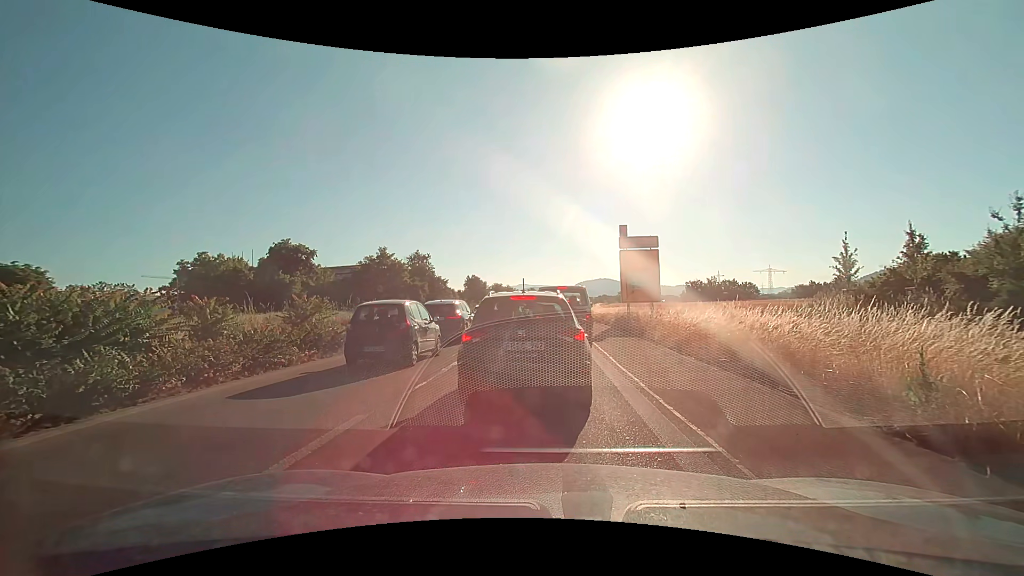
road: trunk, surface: asphalt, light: Day
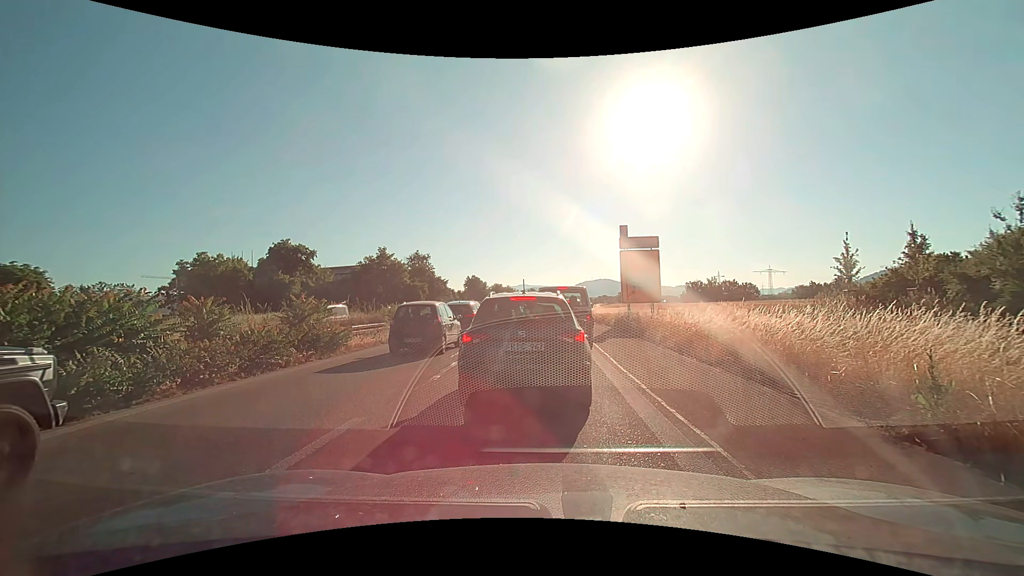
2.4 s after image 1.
(0.0, +0.2) m; 0°
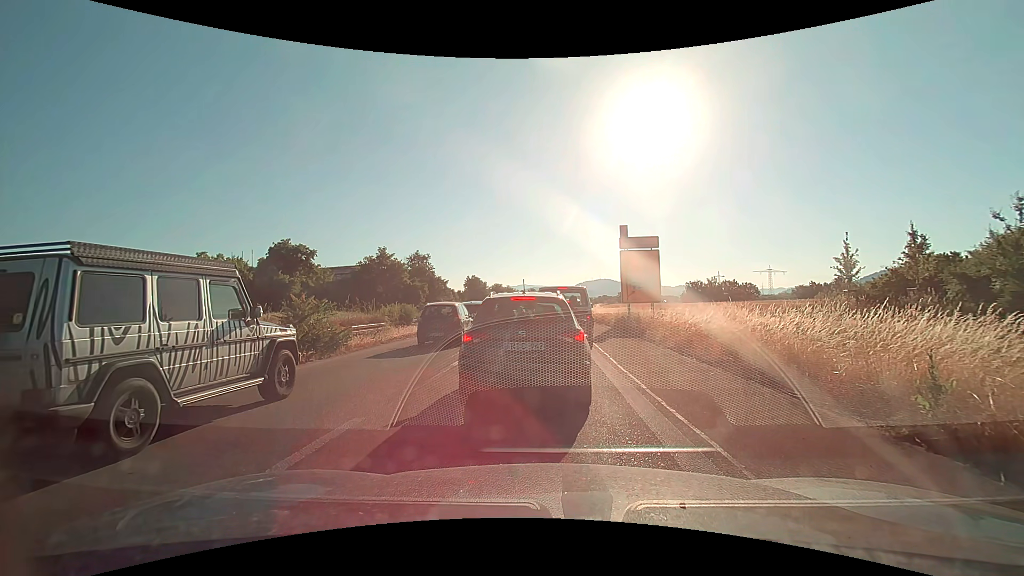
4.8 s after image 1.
(0.0, 0.0) m; 0°
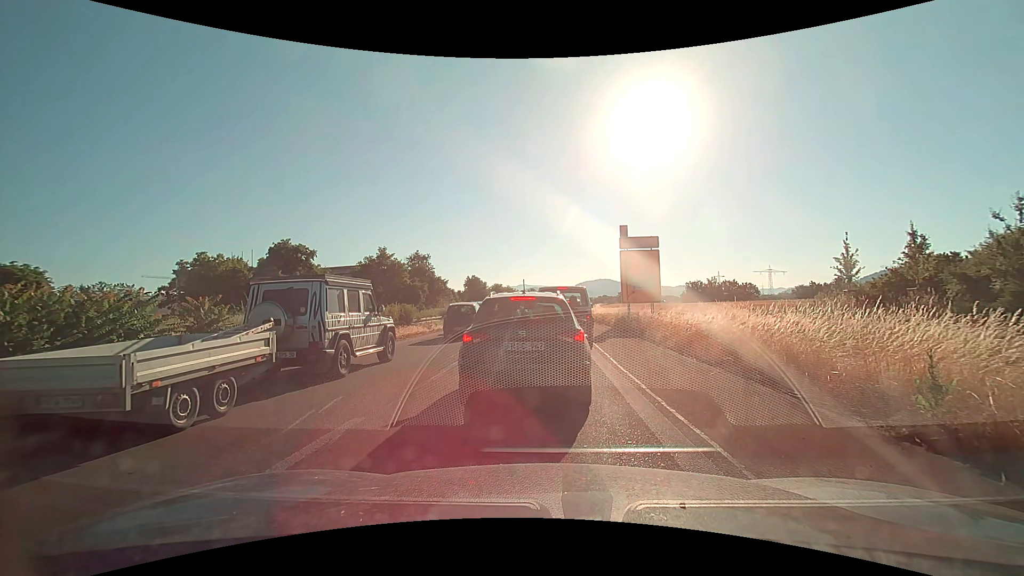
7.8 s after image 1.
(0.0, 0.0) m; 0°
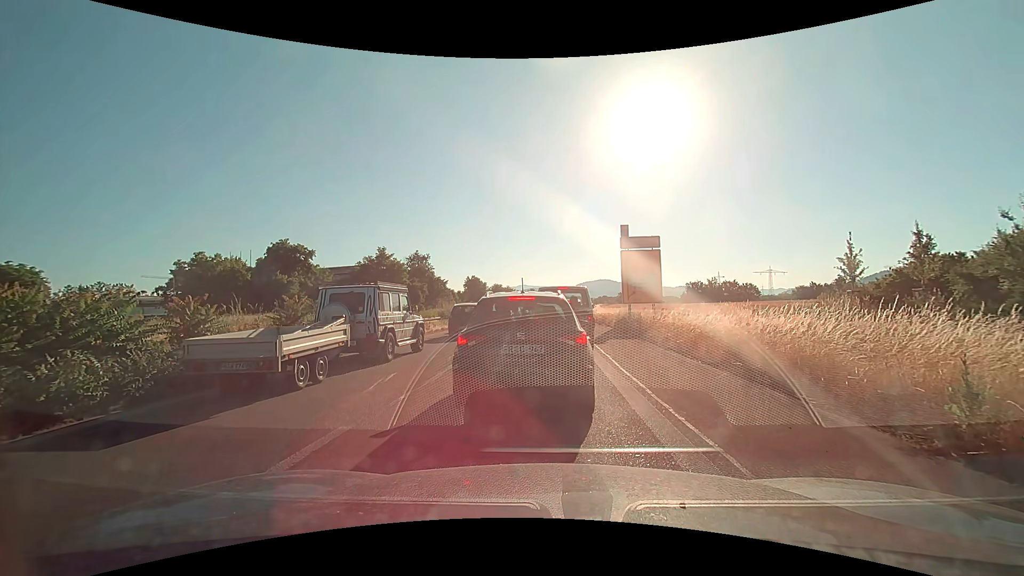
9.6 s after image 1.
(0.0, +0.4) m; 0°
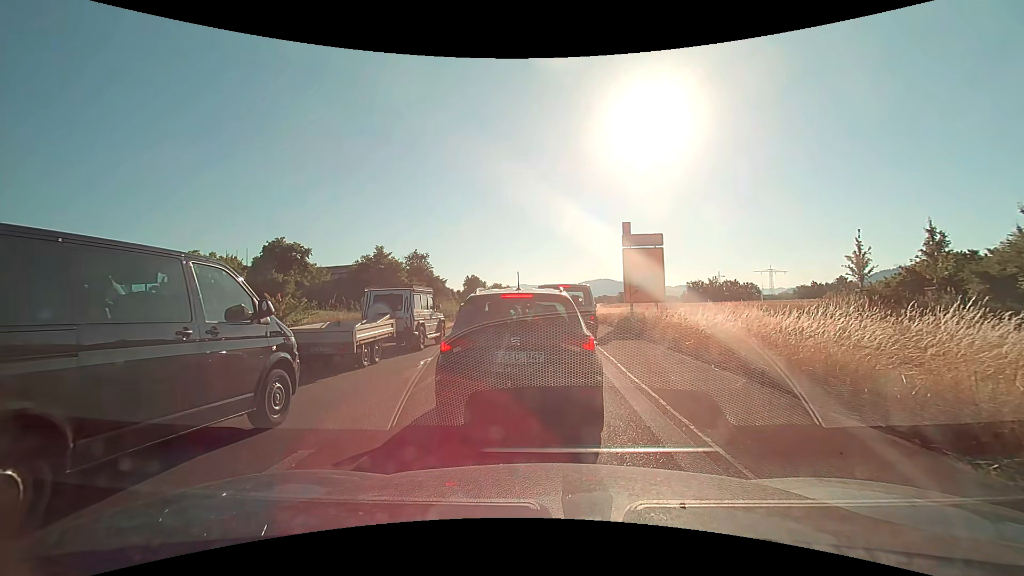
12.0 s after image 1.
(0.0, +0.9) m; 0°
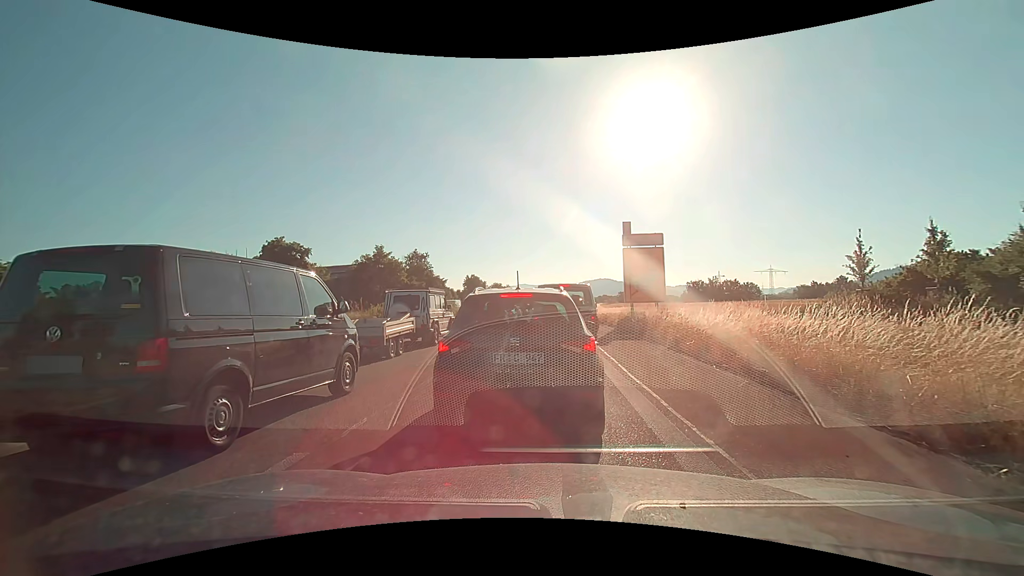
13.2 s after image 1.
(0.0, +0.1) m; 0°
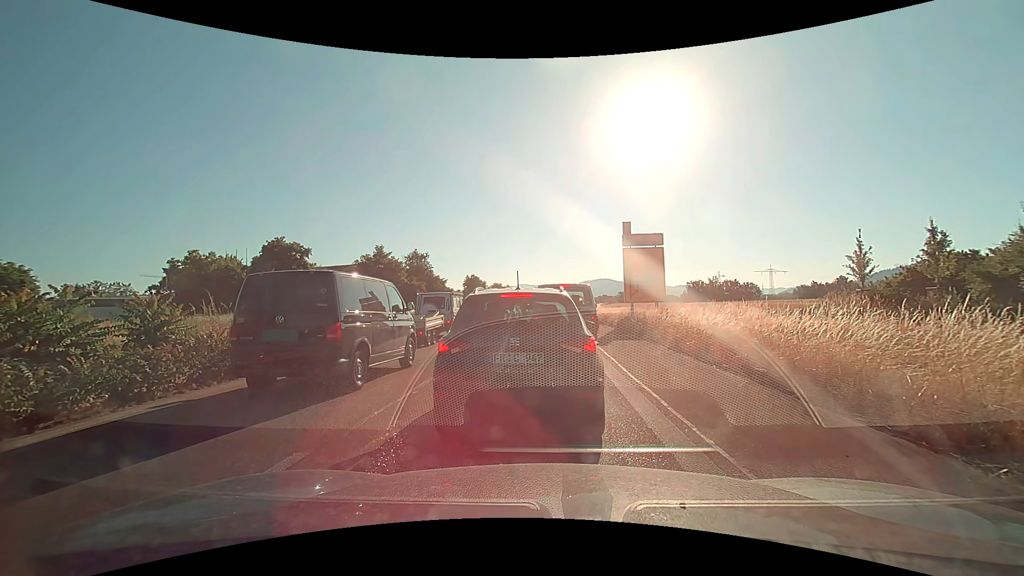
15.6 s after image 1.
(0.0, 0.0) m; 0°
